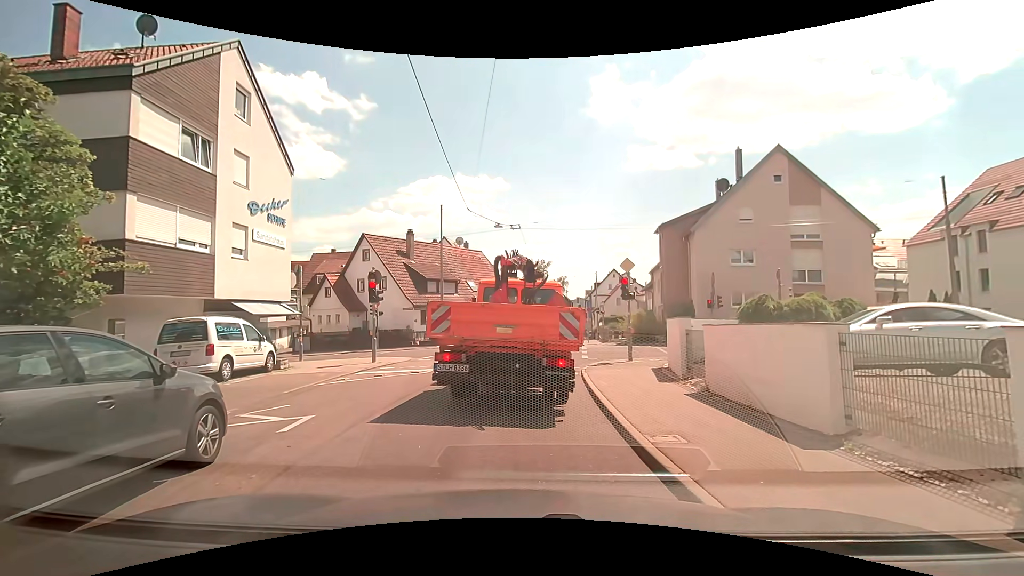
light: Day
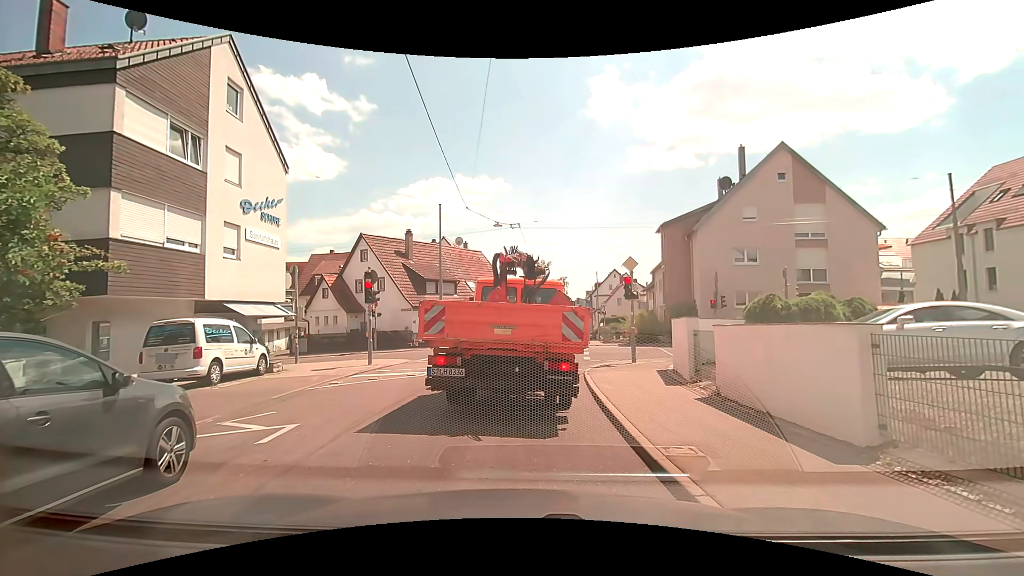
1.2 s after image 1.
(0.0, +0.5) m; 0°
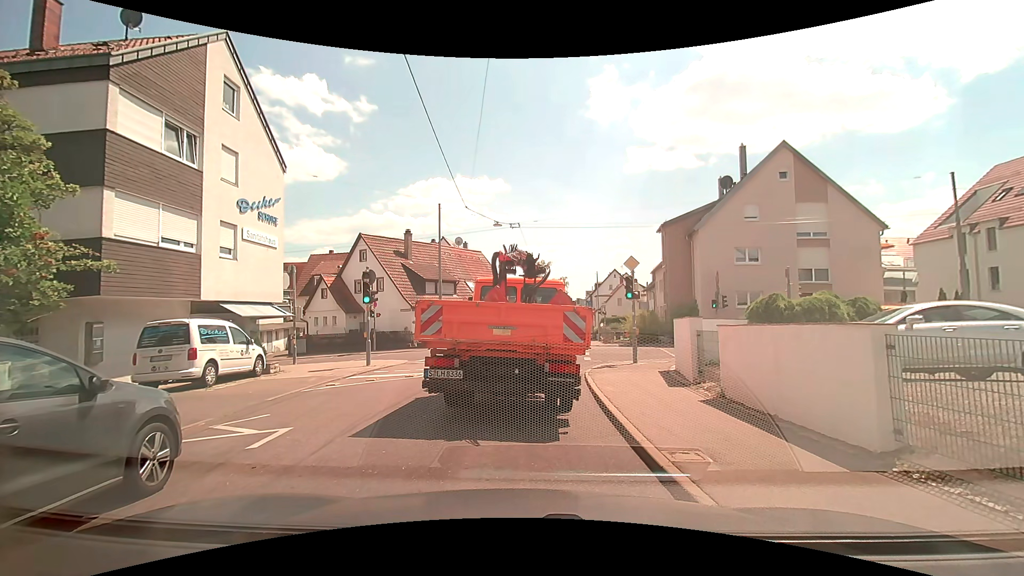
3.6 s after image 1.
(0.0, +0.3) m; 0°
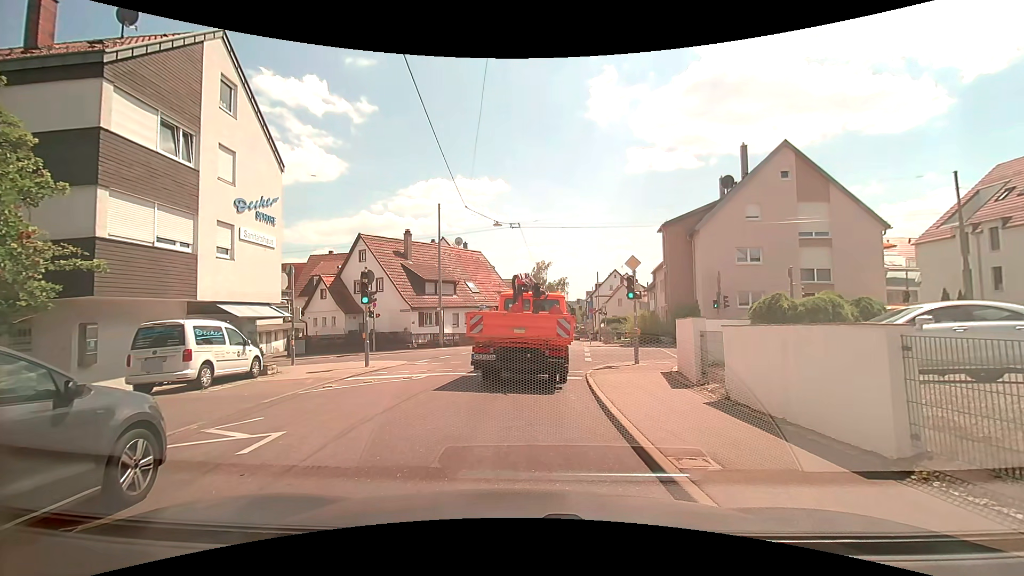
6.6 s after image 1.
(0.0, +0.2) m; 0°
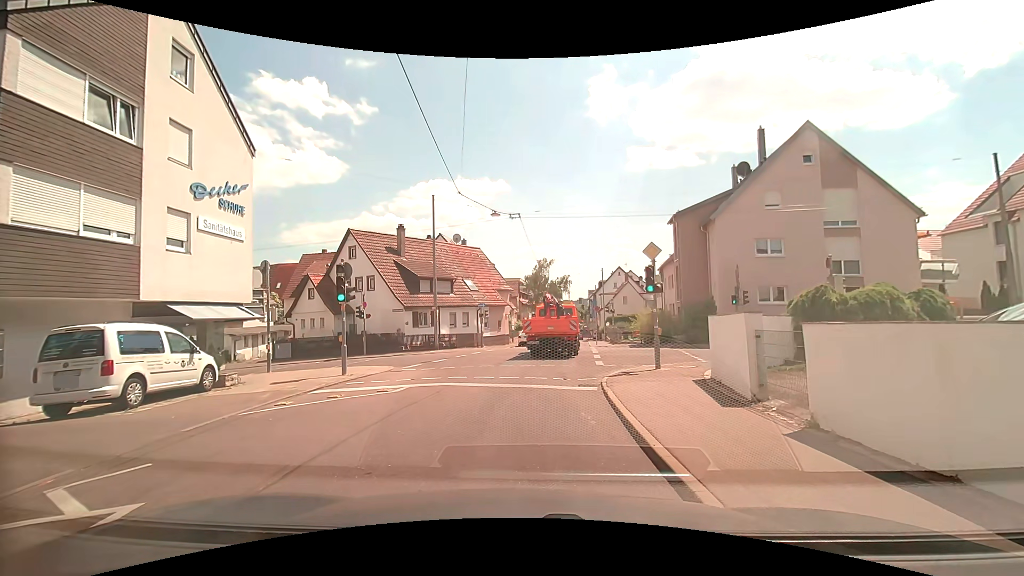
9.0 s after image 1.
(0.0, +2.6) m; +1°
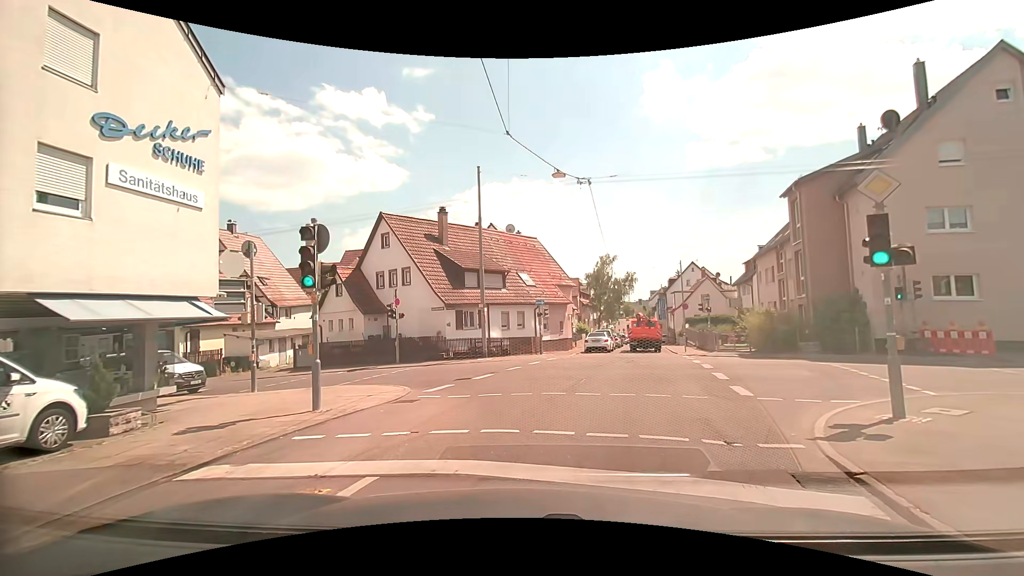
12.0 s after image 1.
(-0.6, +6.8) m; -8°
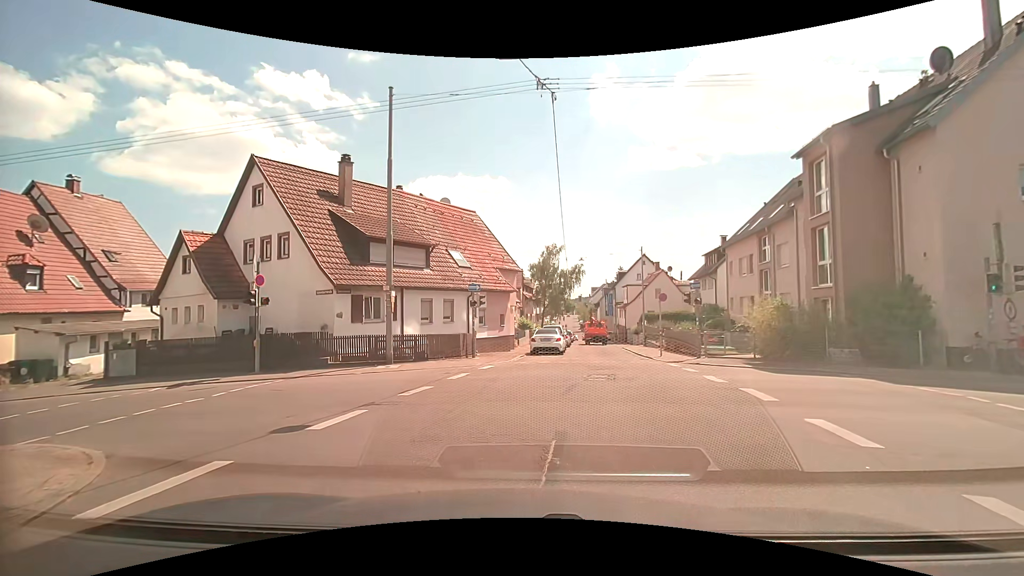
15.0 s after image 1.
(+0.4, +7.9) m; +7°
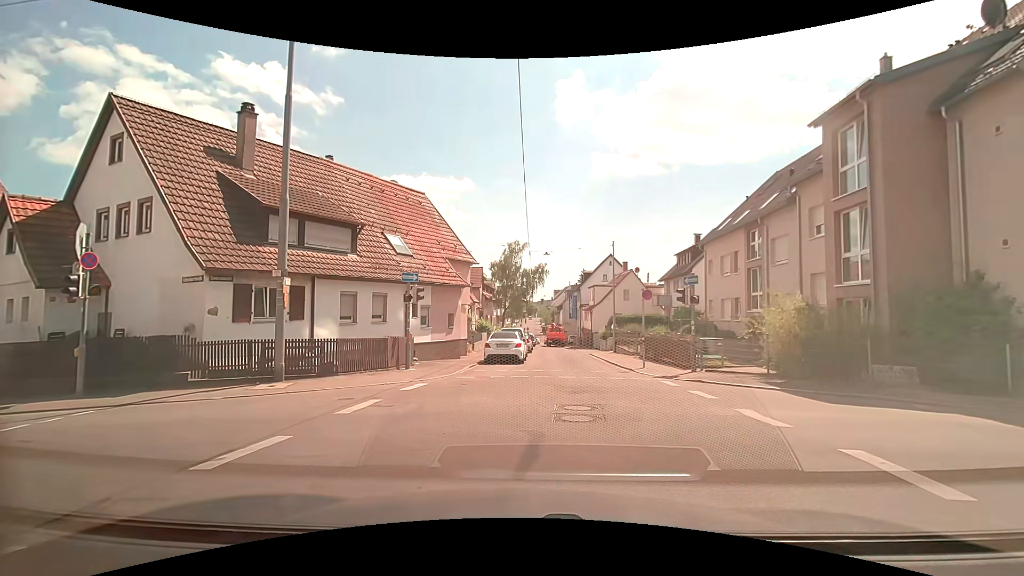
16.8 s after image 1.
(+0.3, +4.9) m; +6°
